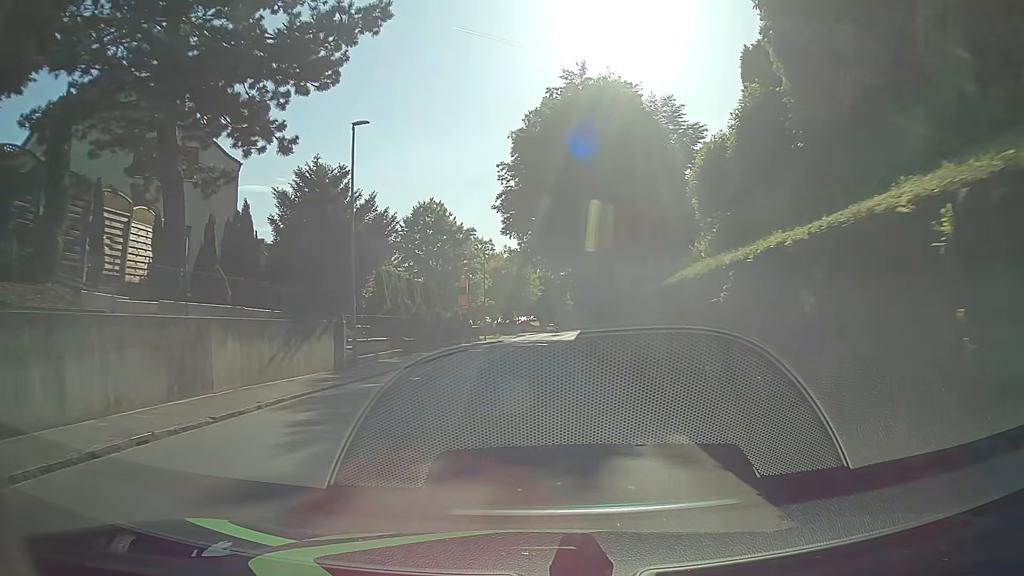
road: tertiary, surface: asphalt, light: Day
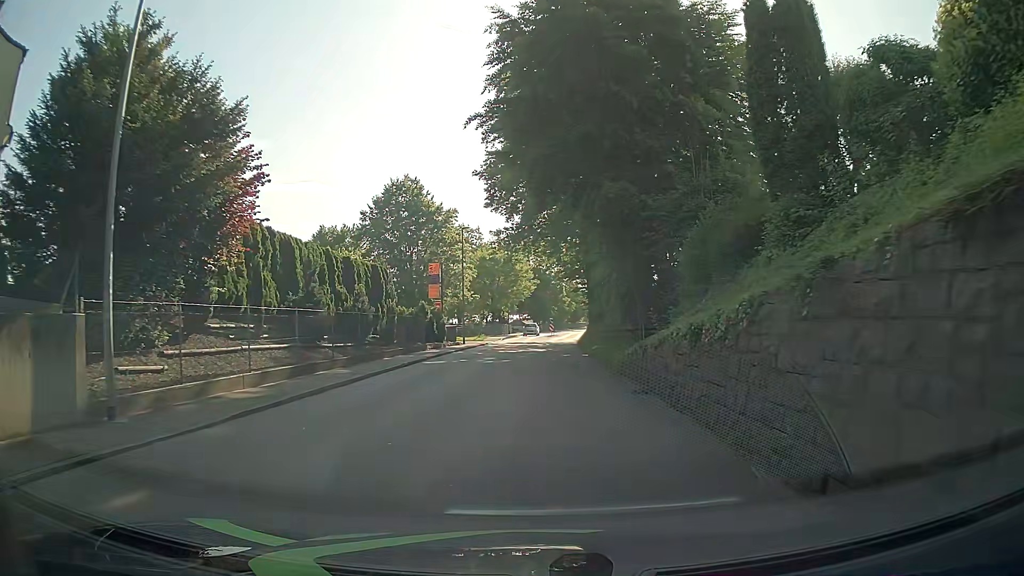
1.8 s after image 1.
(+0.1, +13.4) m; +1°
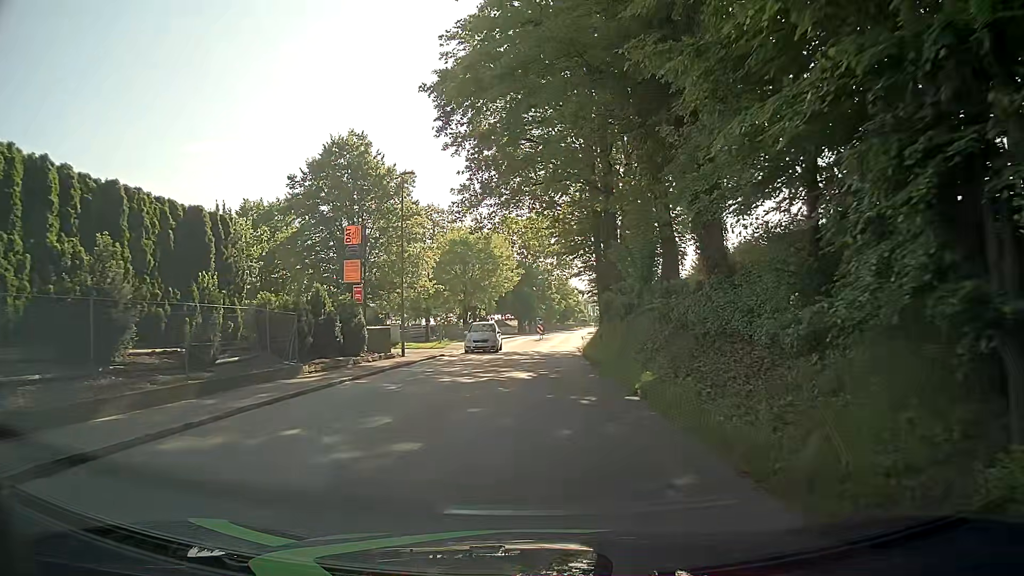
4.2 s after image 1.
(+0.3, +17.8) m; +2°
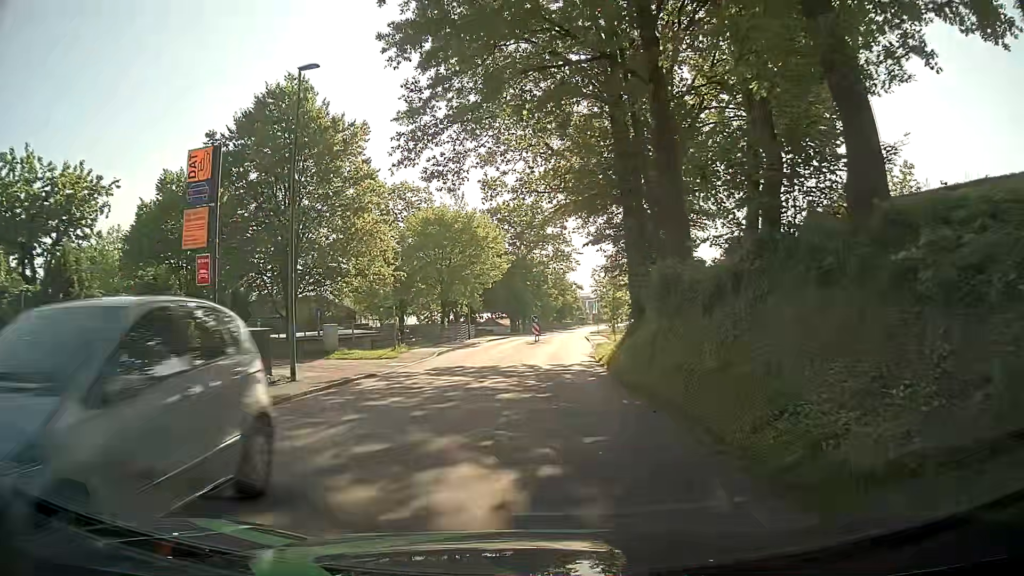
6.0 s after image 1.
(0.0, +13.4) m; +1°
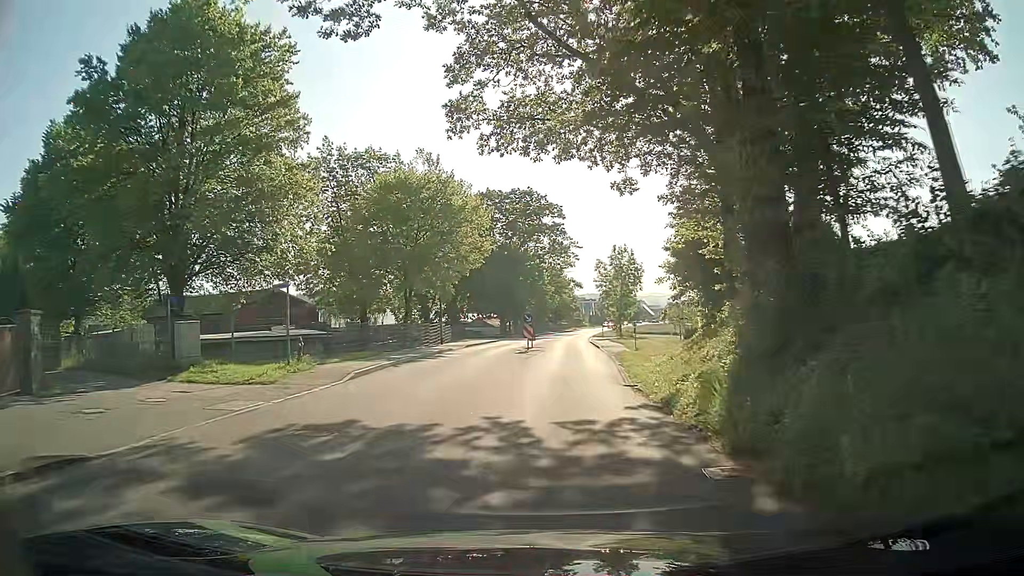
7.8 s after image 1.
(-0.1, +13.4) m; 0°
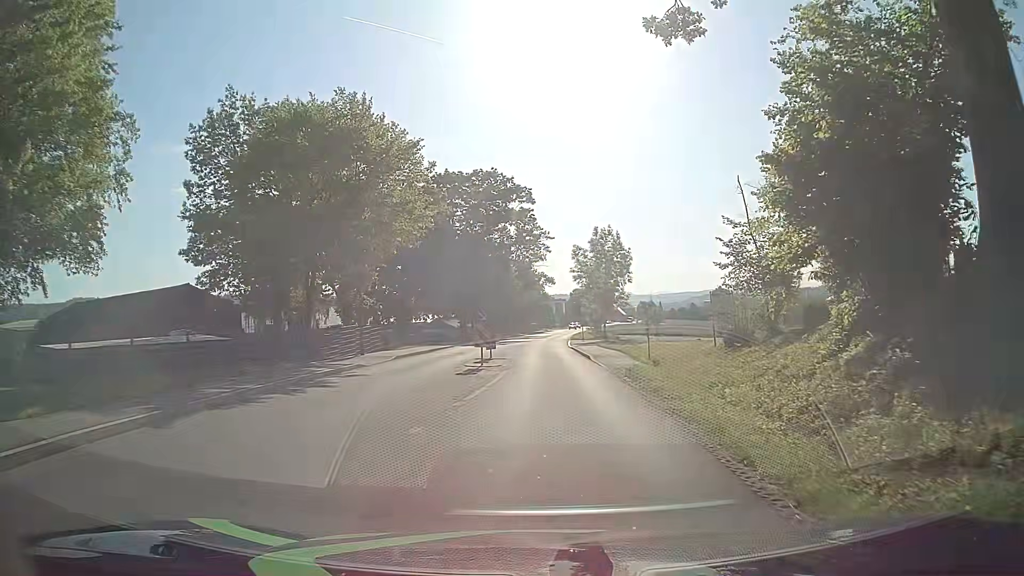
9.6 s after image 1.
(+0.2, +13.4) m; +3°
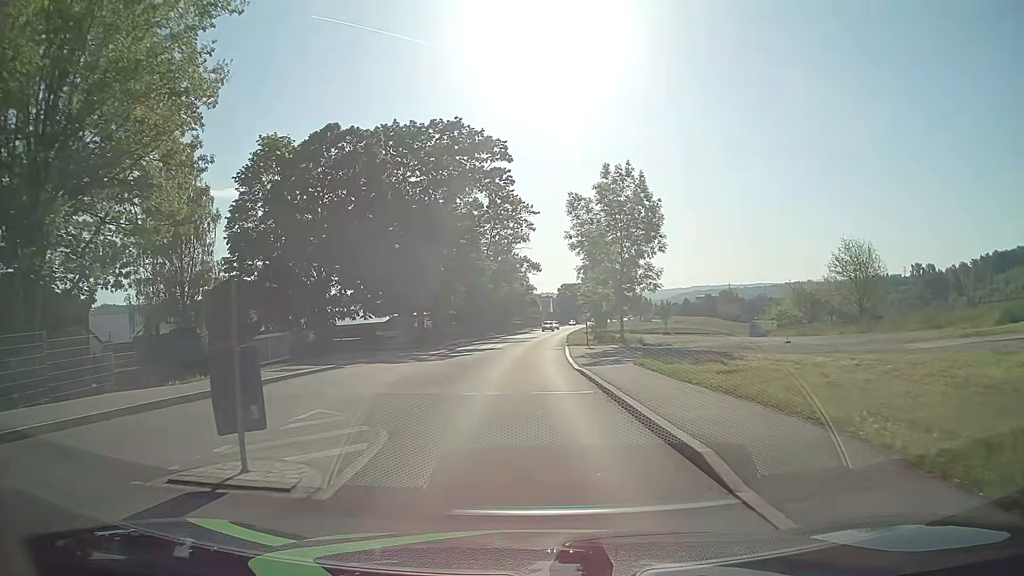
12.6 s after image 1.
(+0.4, +22.4) m; +1°
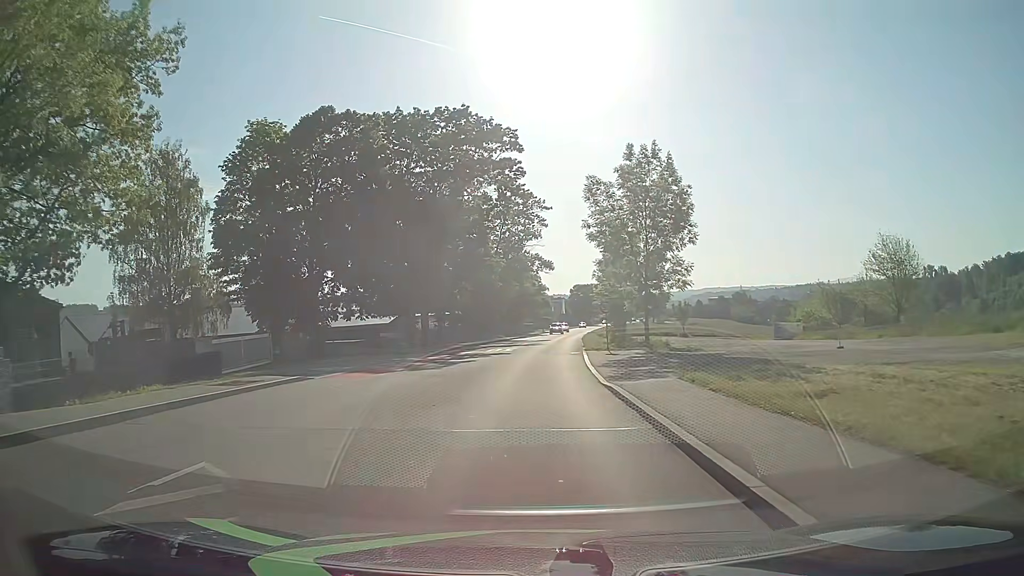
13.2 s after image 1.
(-0.1, +4.5) m; -1°
(0, +10) (0, +20) (0, +30) (+1, +40) (+2, +50) (+2, +60) (+3, +70) (+4, +80) (+5, +90) (+6, +100) m
